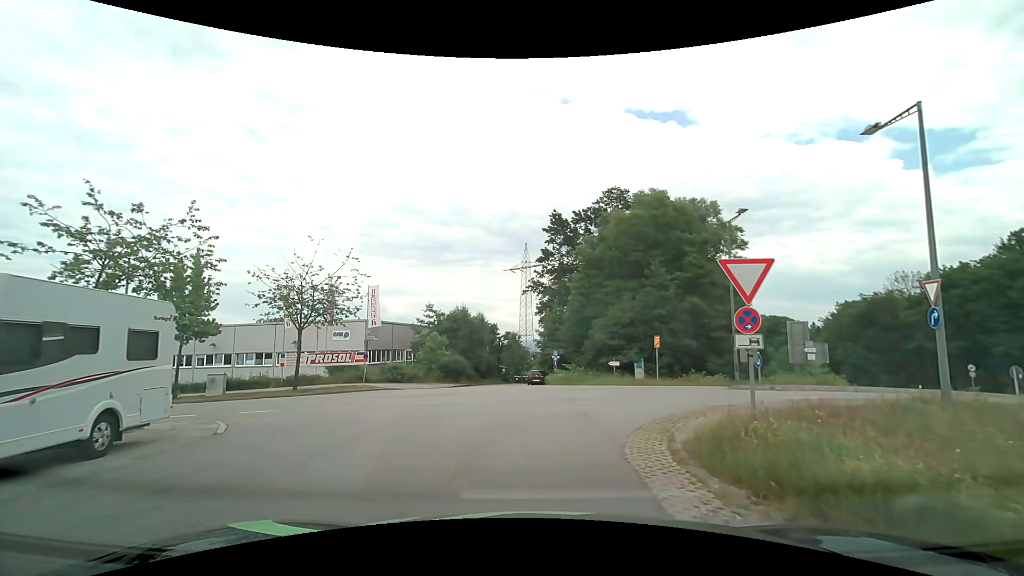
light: Day
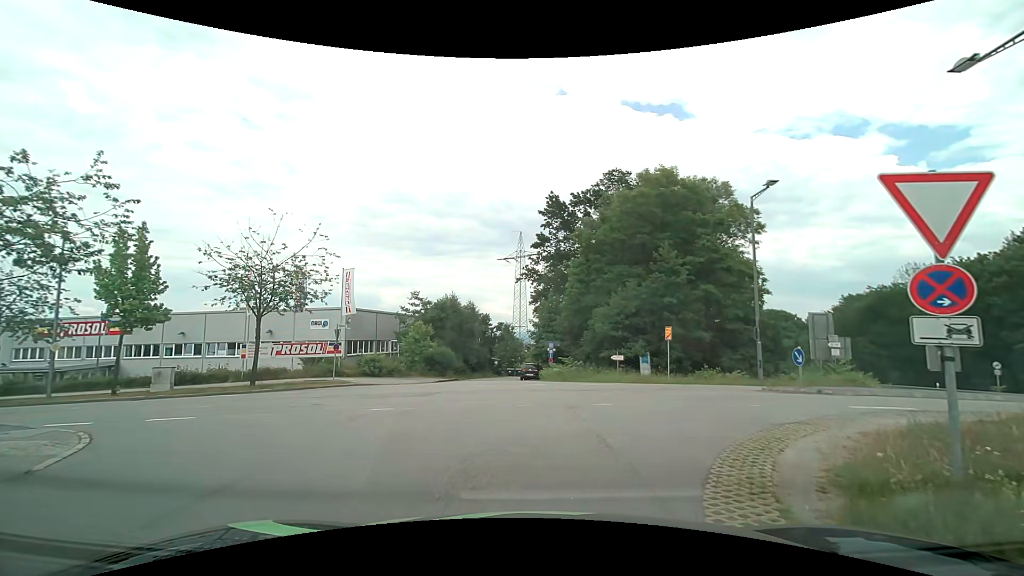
(0.0, +3.8) m; 0°
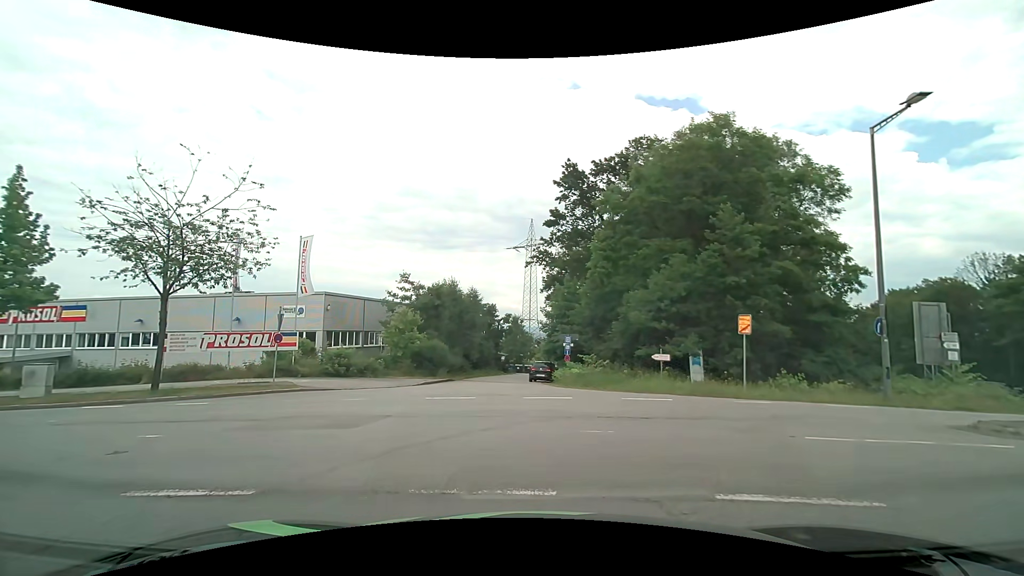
(0.0, +7.6) m; +1°
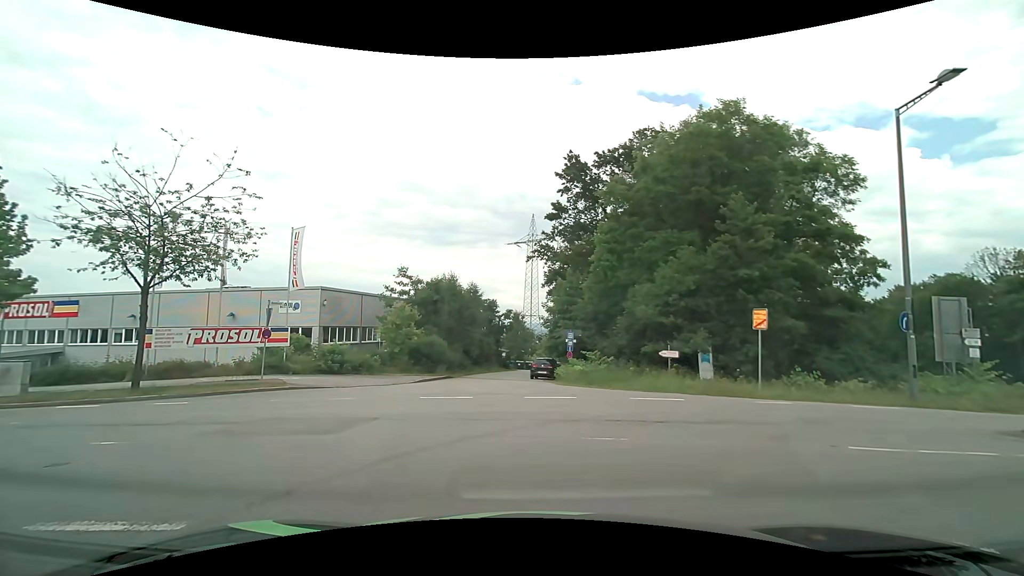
(0.0, +1.0) m; -1°
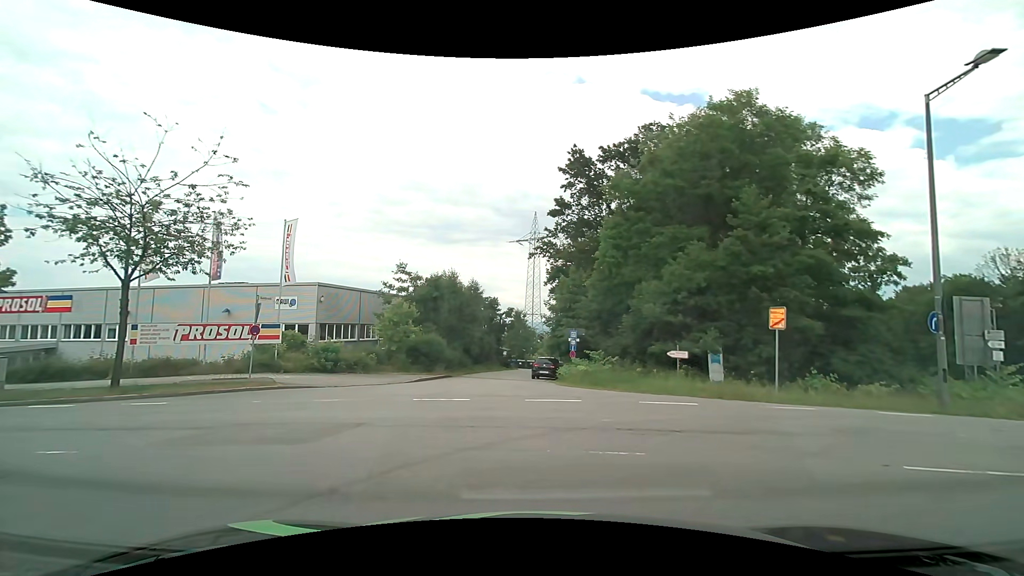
(0.0, +0.9) m; 0°
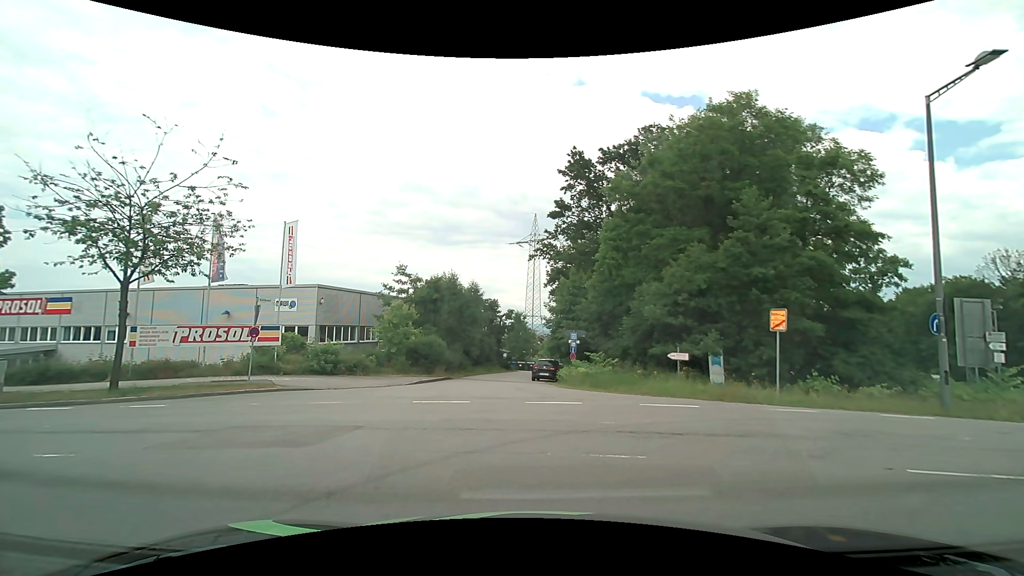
(0.0, +0.1) m; 0°
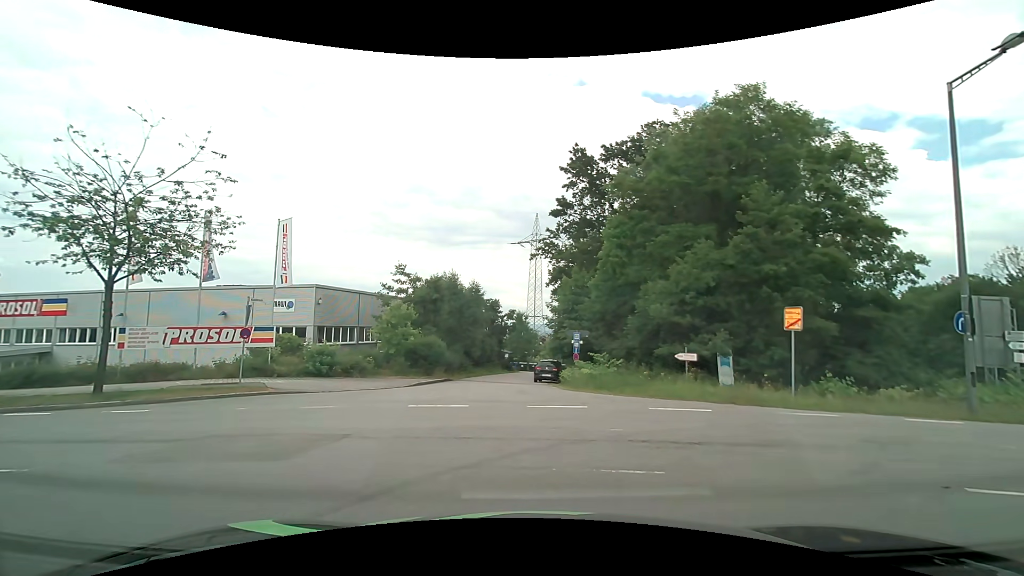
(0.0, +0.8) m; 0°
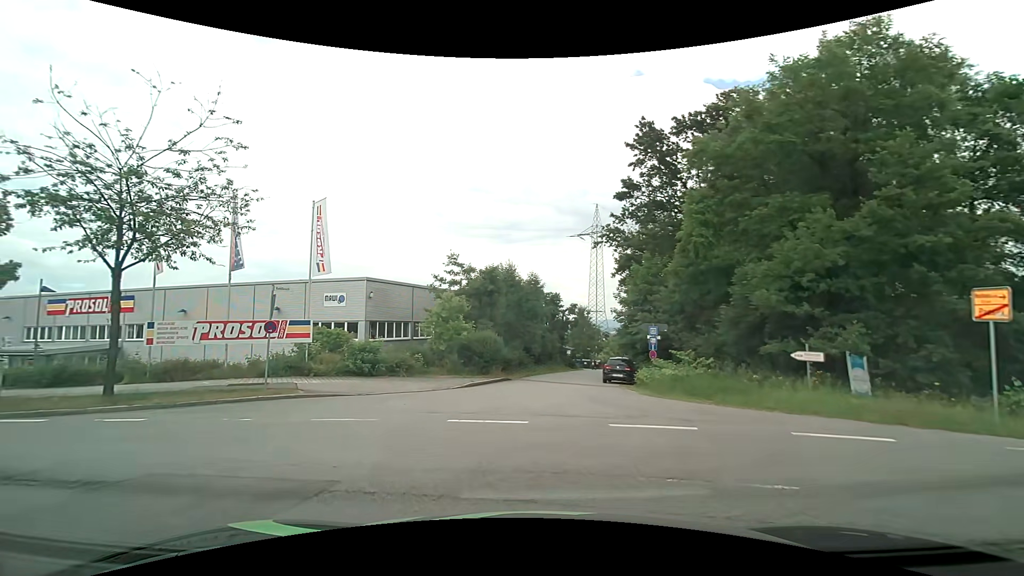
(-0.2, +3.6) m; -8°
(-4, +9) (-13, +12) (-23, +14) (-33, +17) (-42, +20) (-52, +22) (-62, +26) (-71, +29) (-80, +33) (-89, +37) m
